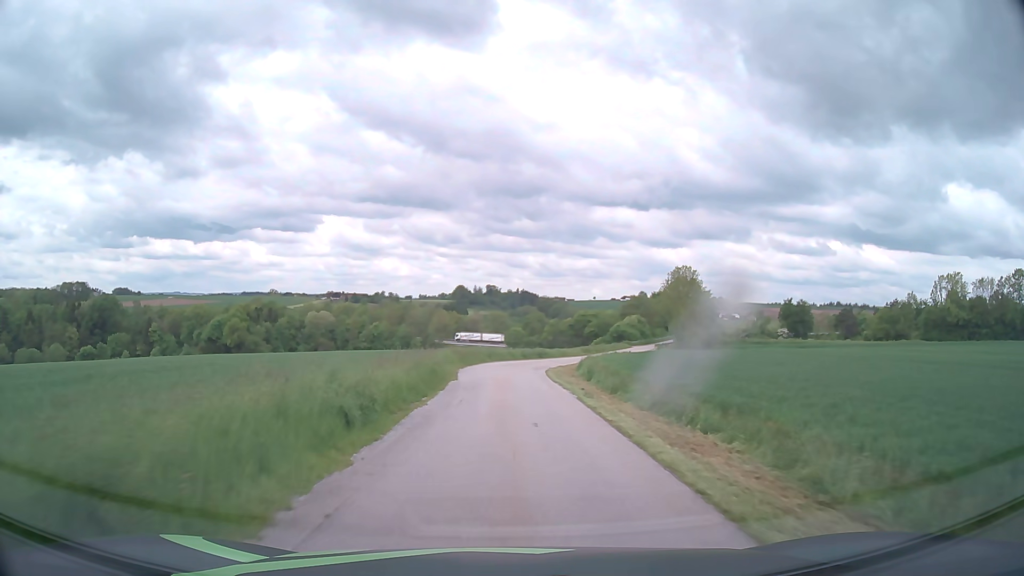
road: unclassified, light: Day
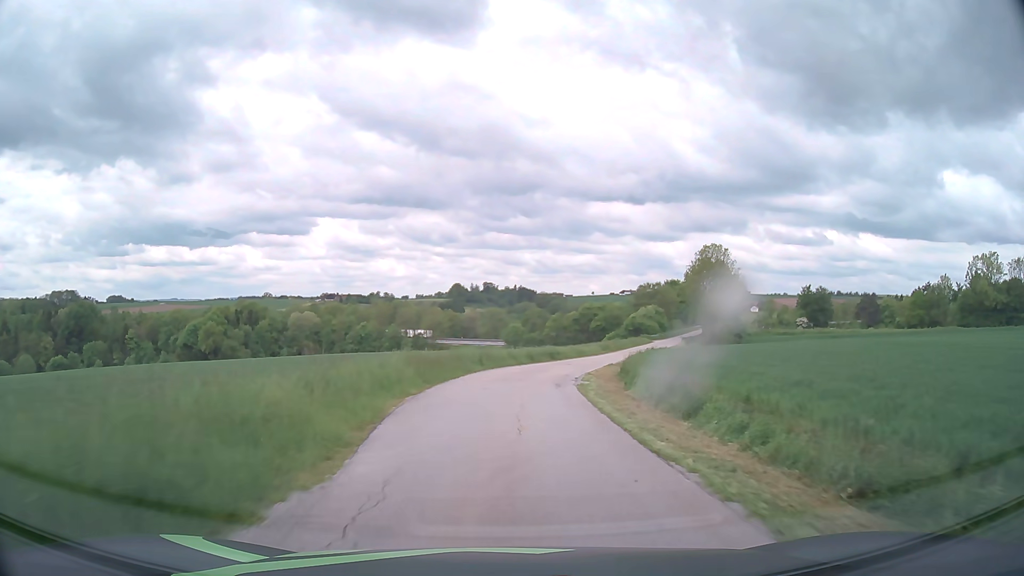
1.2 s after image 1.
(0.0, +17.5) m; 0°
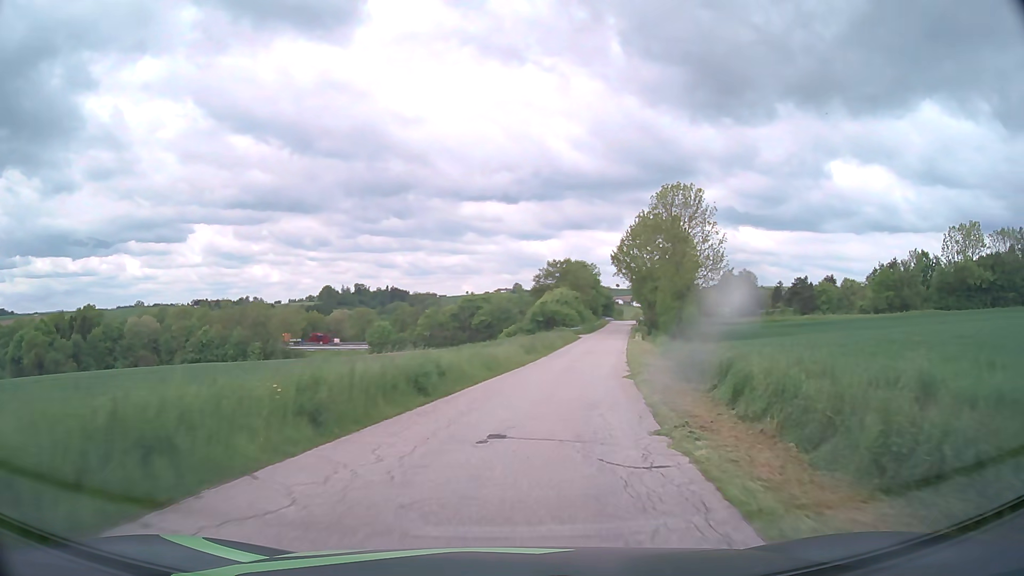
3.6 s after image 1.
(+2.2, +34.2) m; +10°
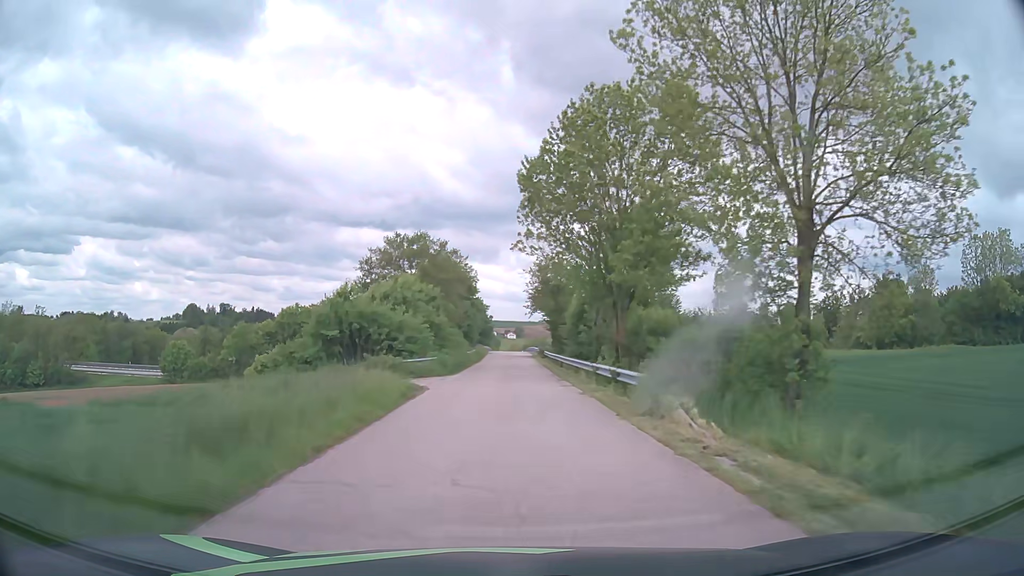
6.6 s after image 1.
(+5.7, +44.3) m; +11°
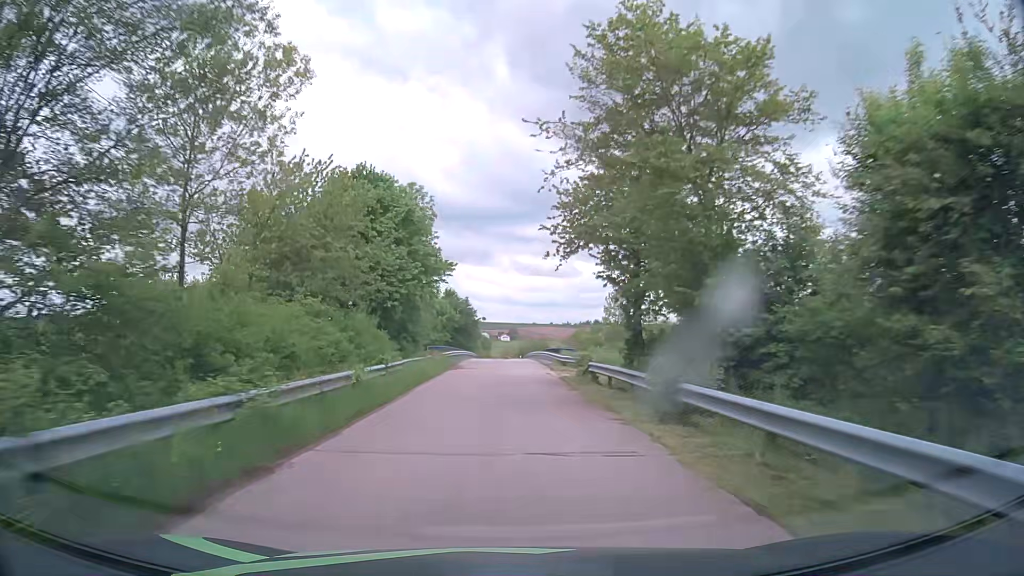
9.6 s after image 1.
(+0.4, +47.2) m; +1°
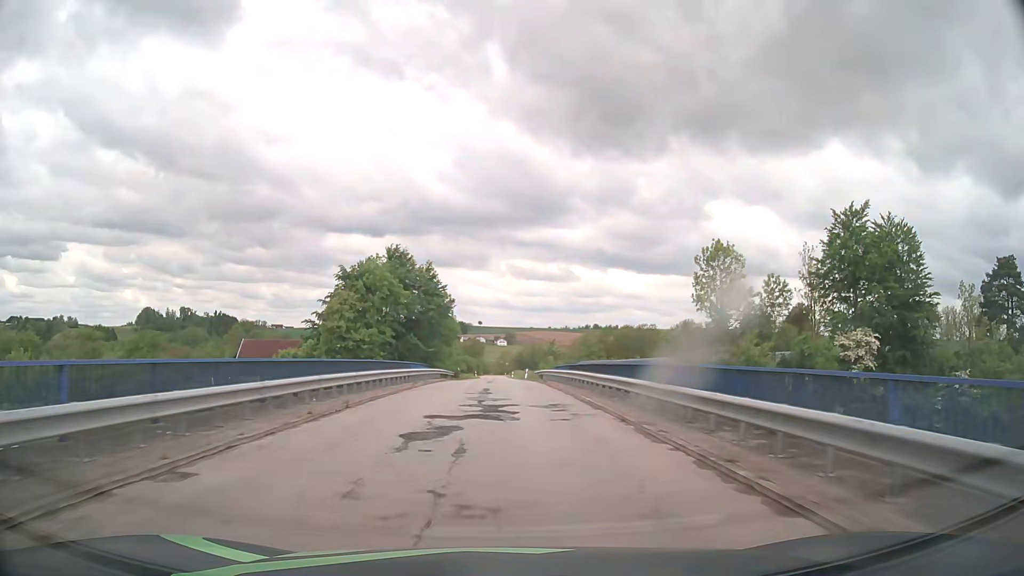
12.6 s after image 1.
(-0.1, +48.7) m; 0°
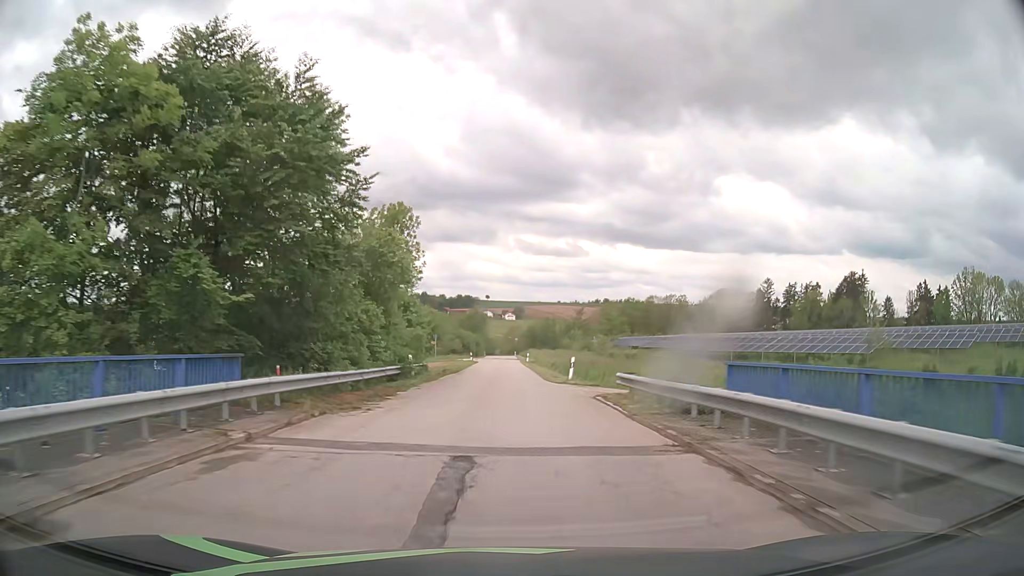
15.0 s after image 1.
(-0.4, +38.8) m; -1°
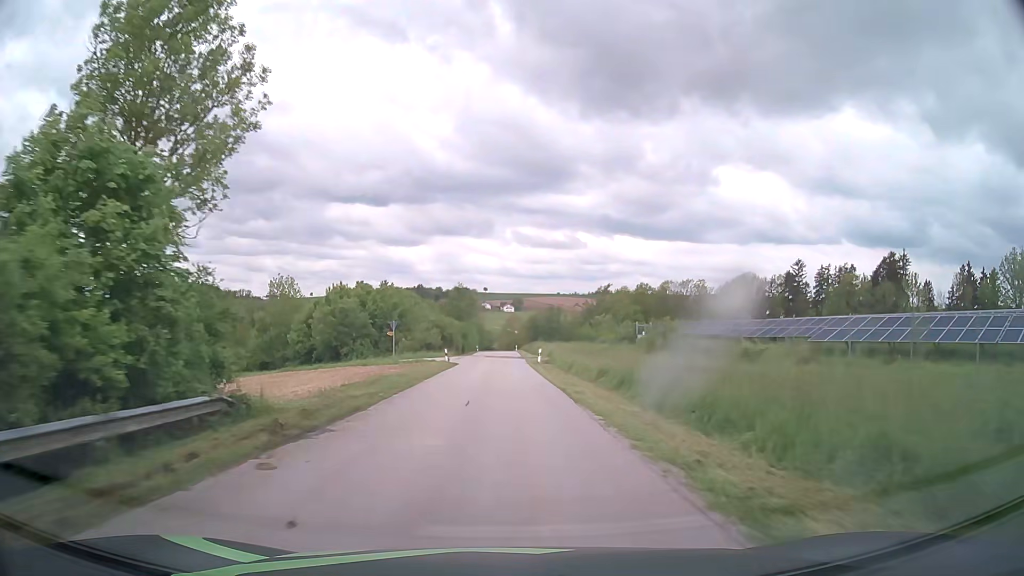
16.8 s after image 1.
(+0.2, +28.6) m; 0°
(0, +10) (0, +20) (0, +30) (0, +40) (0, +50) (0, +60) (0, +70) (0, +80) (0, +90) (0, +100) m
